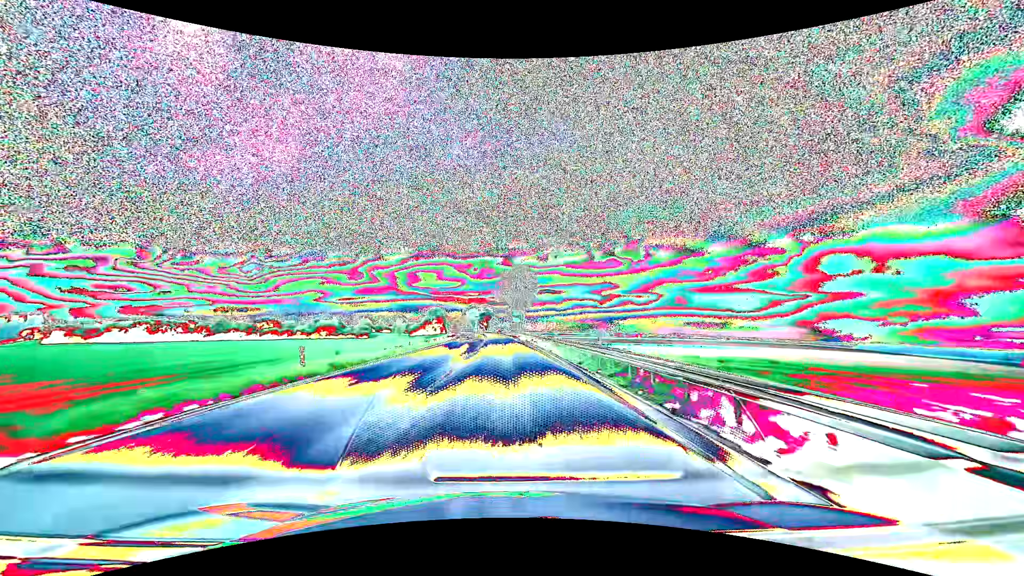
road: primary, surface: asphalt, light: Day
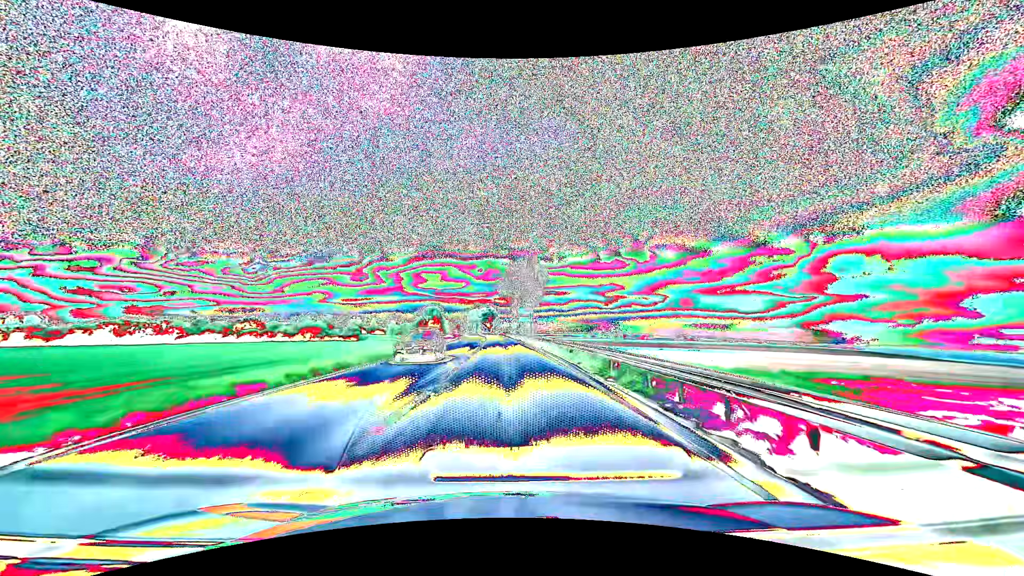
(-0.1, +15.8) m; -1°
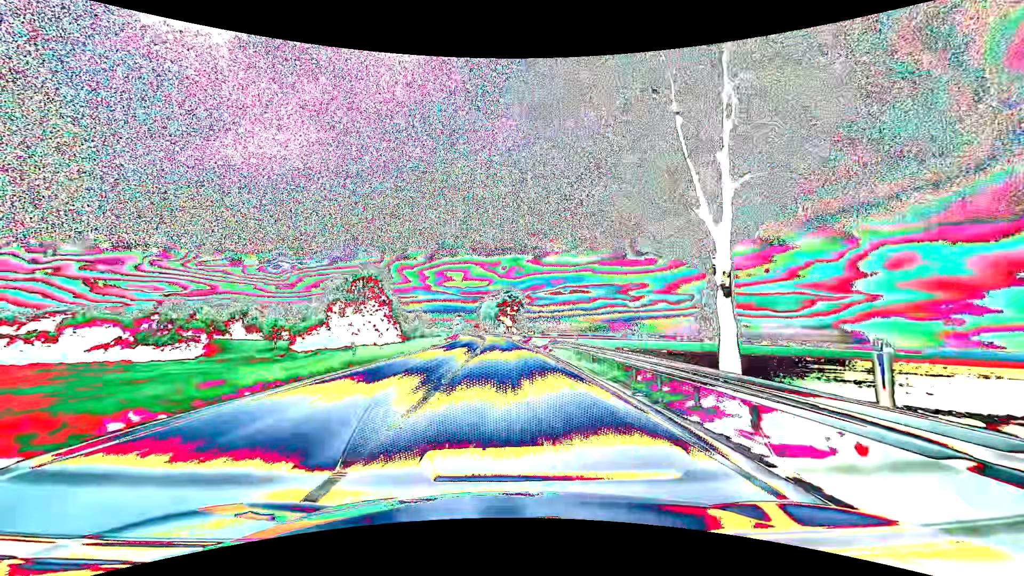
(-1.7, +79.0) m; -3°
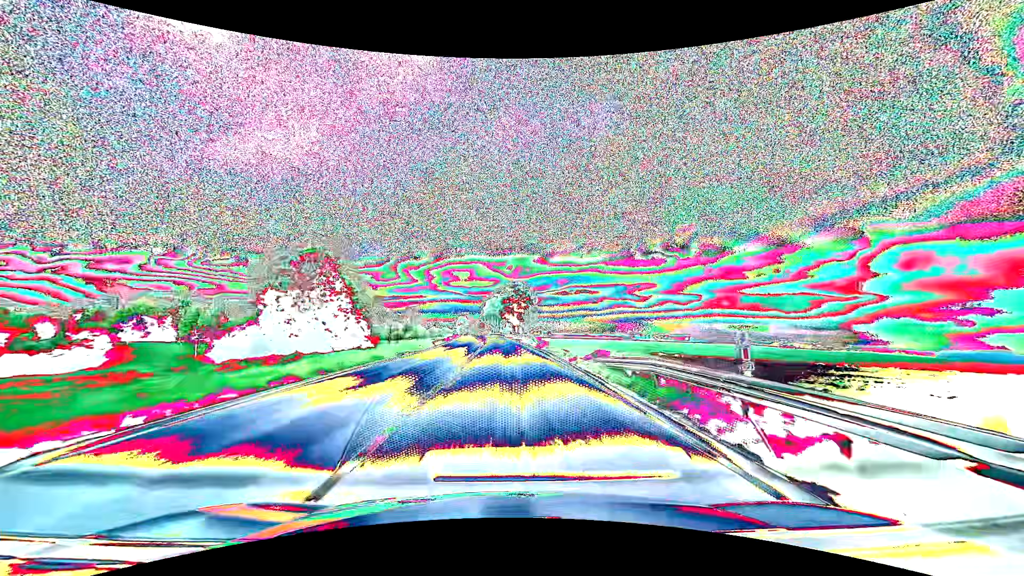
(-0.1, +15.8) m; -1°
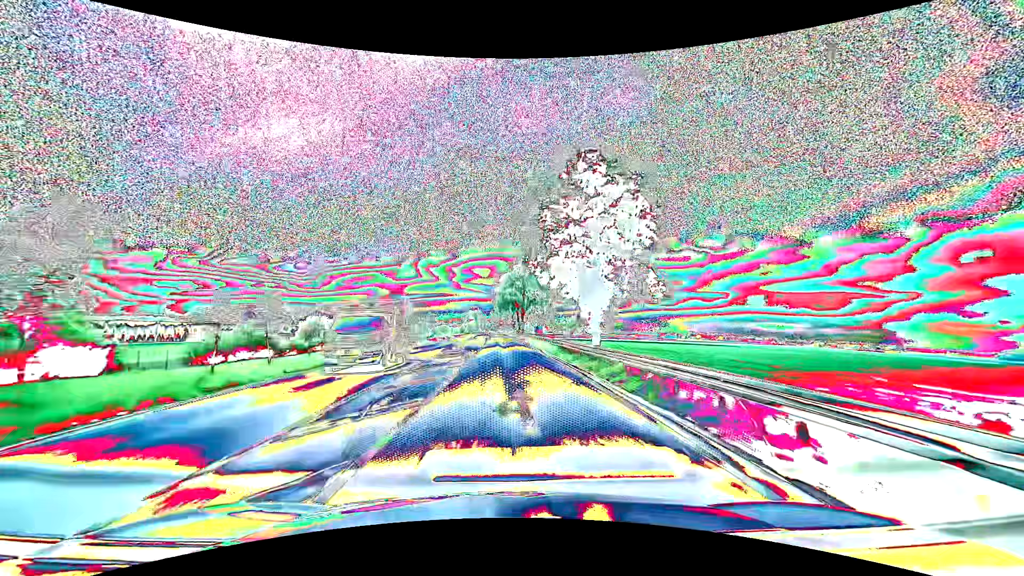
(-2.0, +79.2) m; -2°
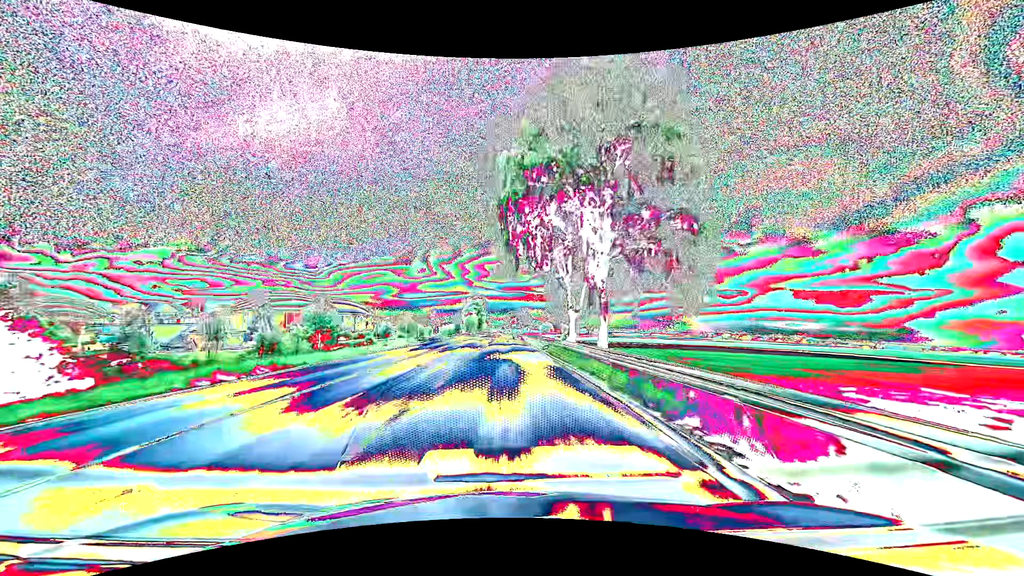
(-1.3, +79.3) m; -2°
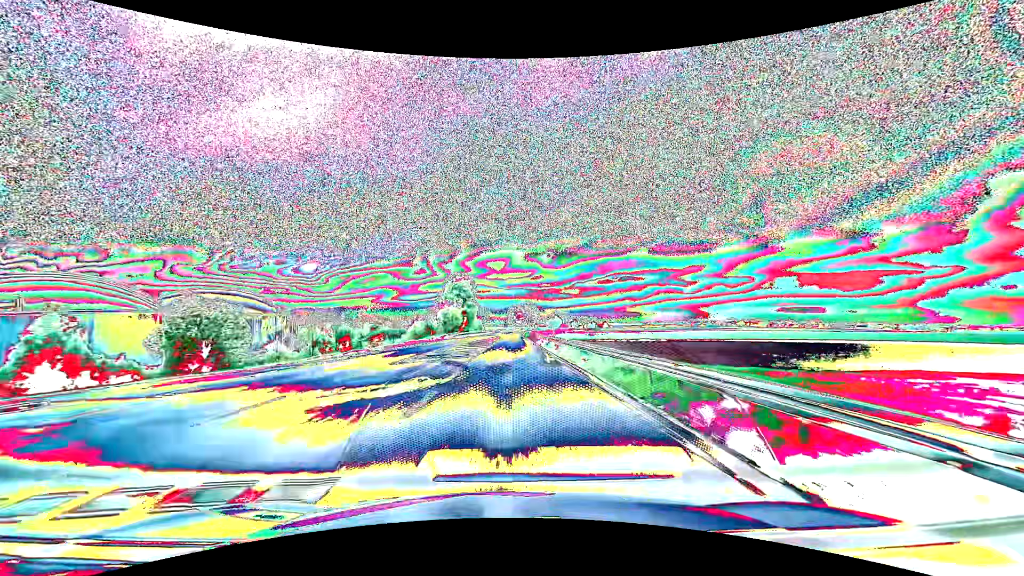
(-0.1, +63.4) m; 0°
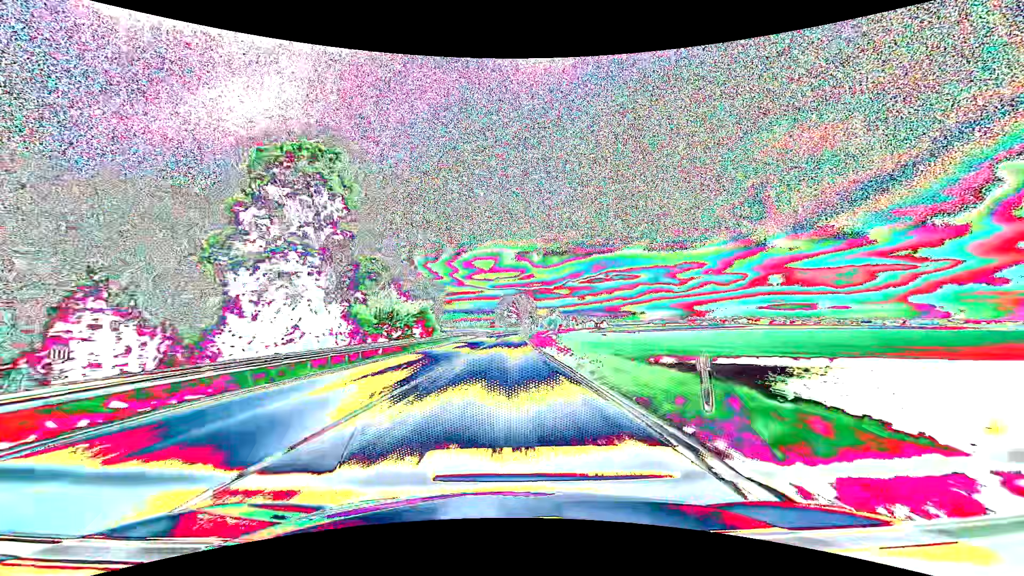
(+0.3, +79.2) m; +1°
(0, +10) (0, +20) (0, +30) (0, +40) (0, +50) (+1, +60) (+1, +70) (+1, +80) (+1, +90) (+2, +100) m
